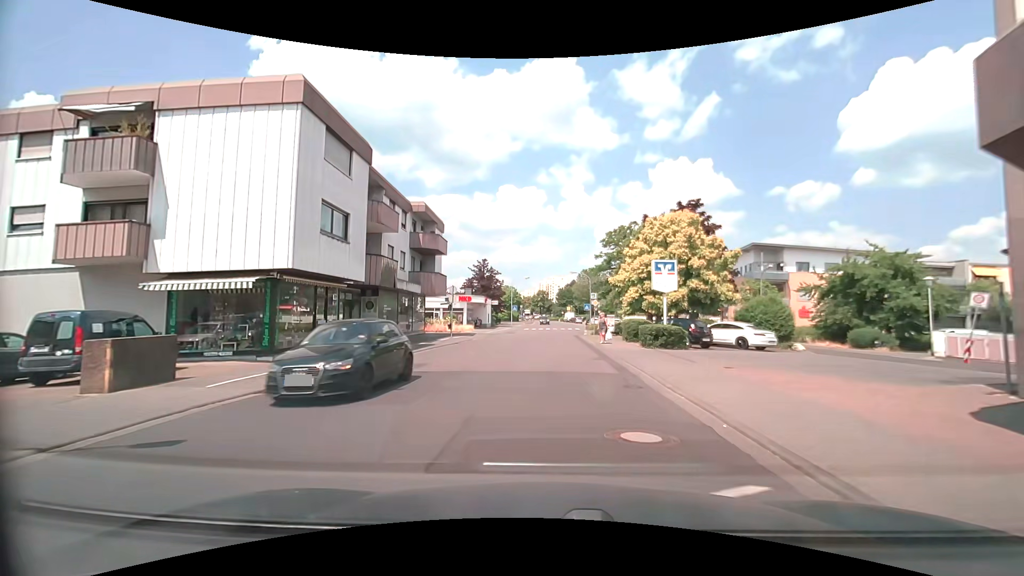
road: tertiary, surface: asphalt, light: Day
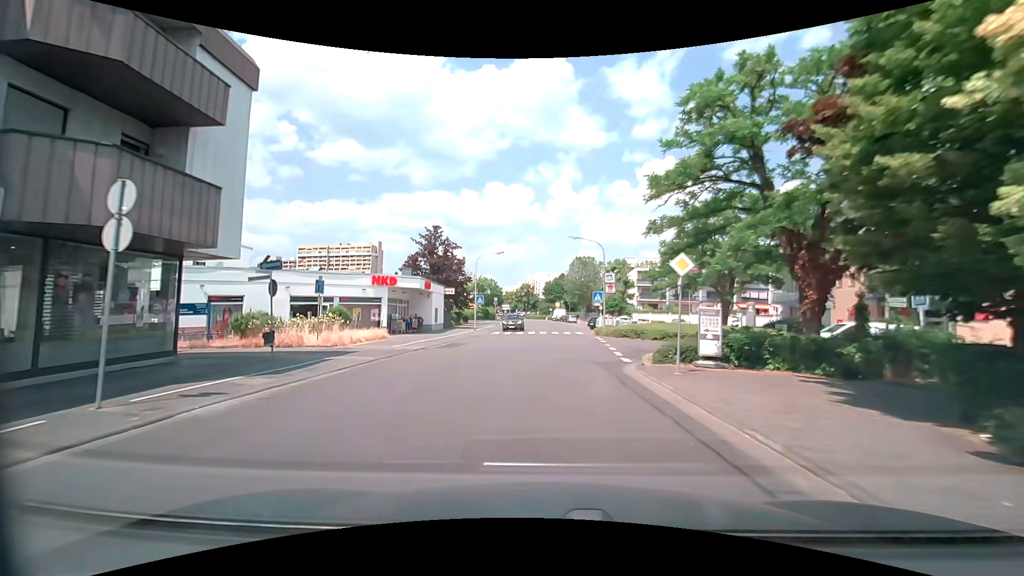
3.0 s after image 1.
(+0.2, +27.6) m; +1°
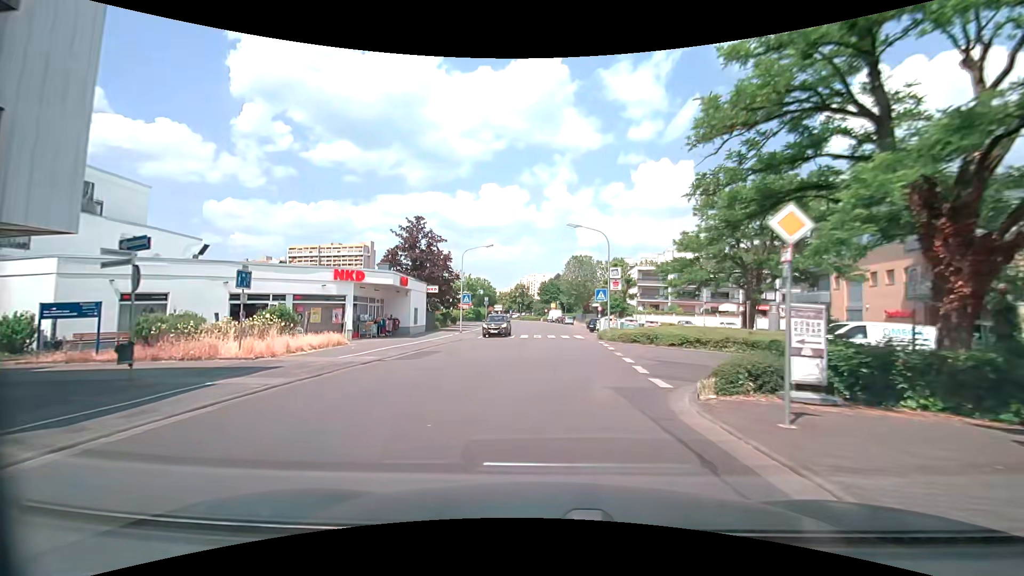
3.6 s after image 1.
(0.0, +5.5) m; 0°
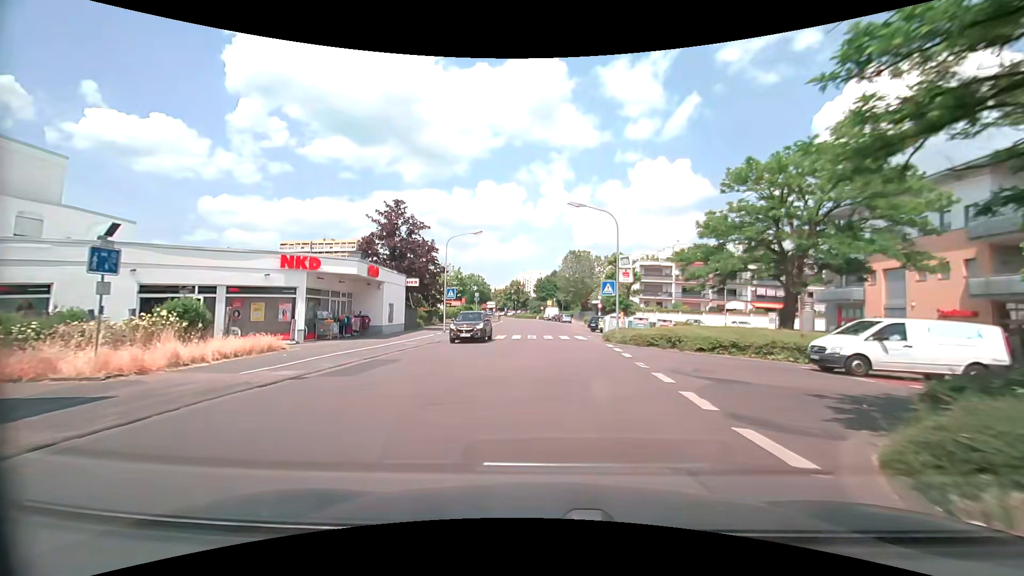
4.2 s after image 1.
(0.0, +5.5) m; +1°
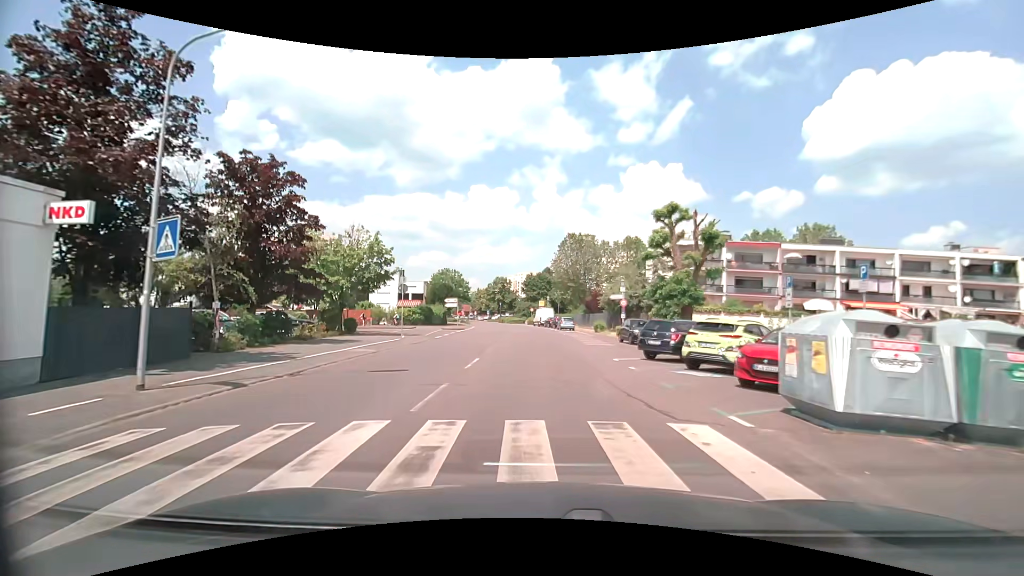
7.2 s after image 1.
(+0.2, +27.8) m; 0°
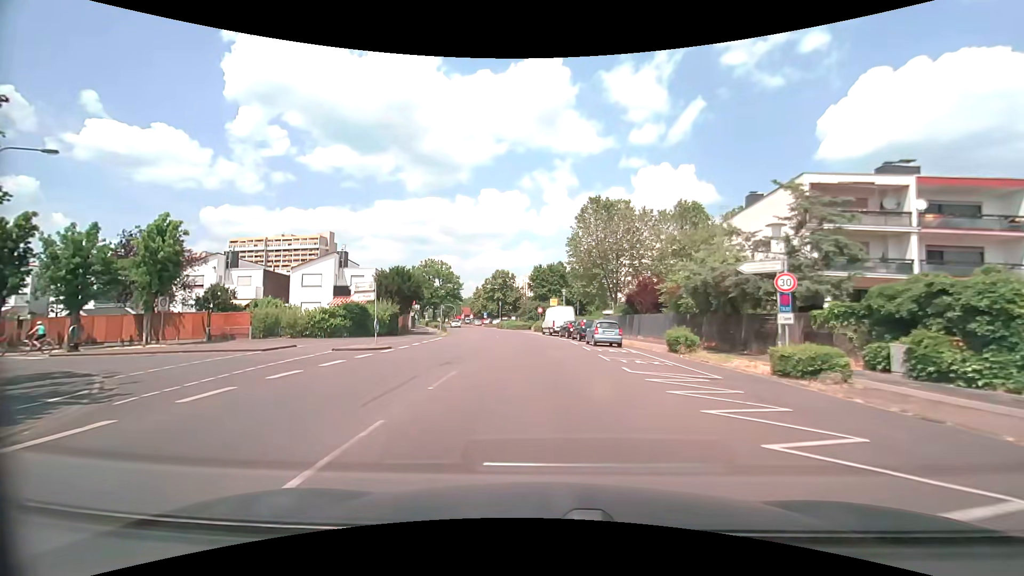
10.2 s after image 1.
(-0.1, +27.5) m; -1°
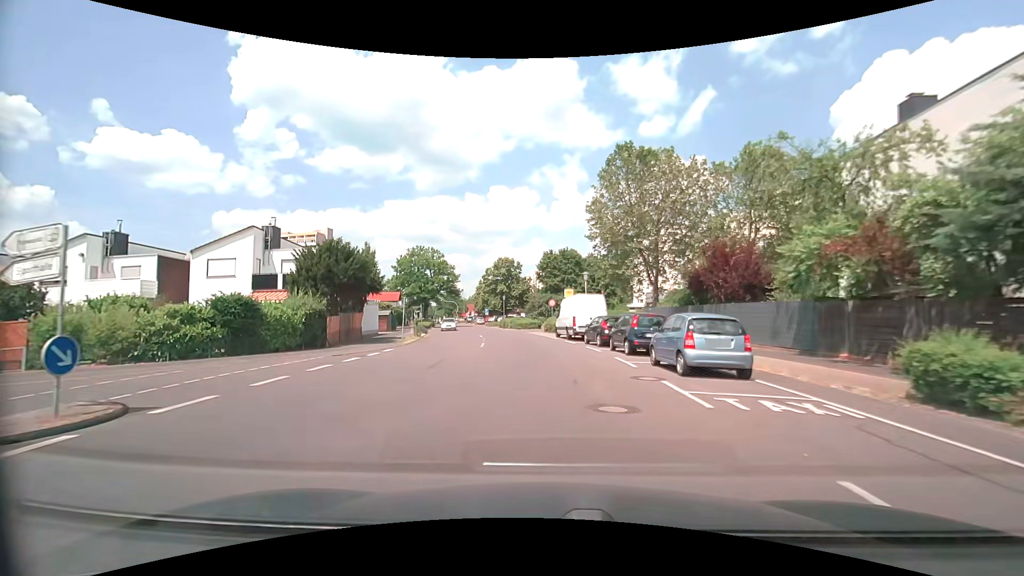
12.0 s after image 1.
(-0.1, +16.1) m; -2°
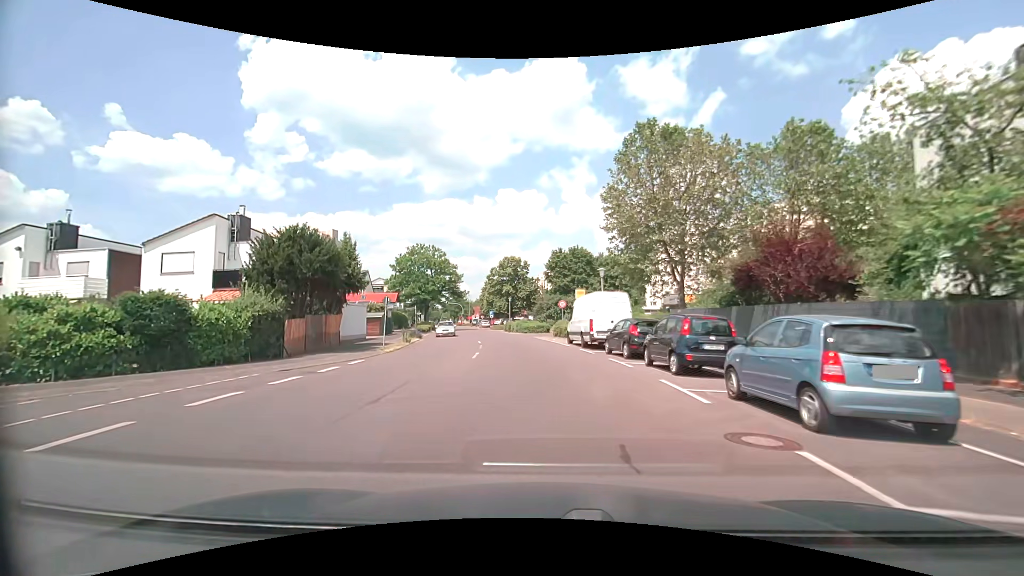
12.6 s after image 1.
(0.0, +5.3) m; -1°
